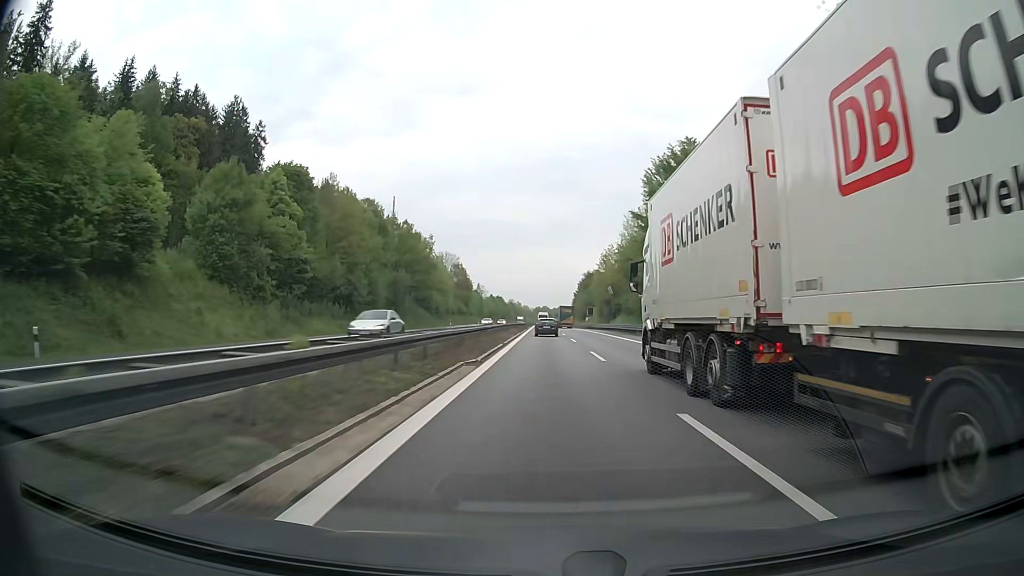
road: motorway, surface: asphalt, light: Day
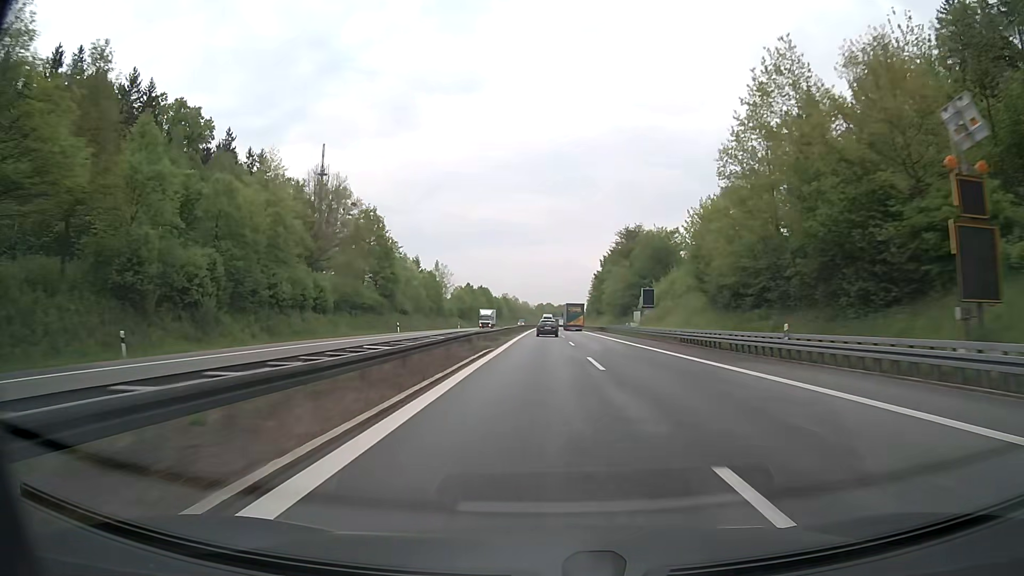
(-0.2, +94.0) m; 0°
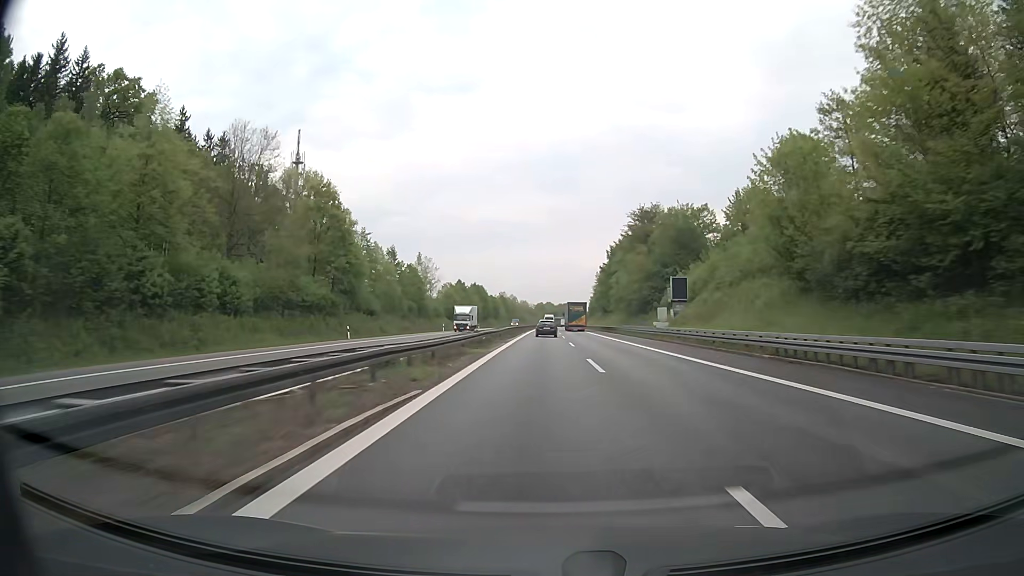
(0.0, +18.9) m; 0°
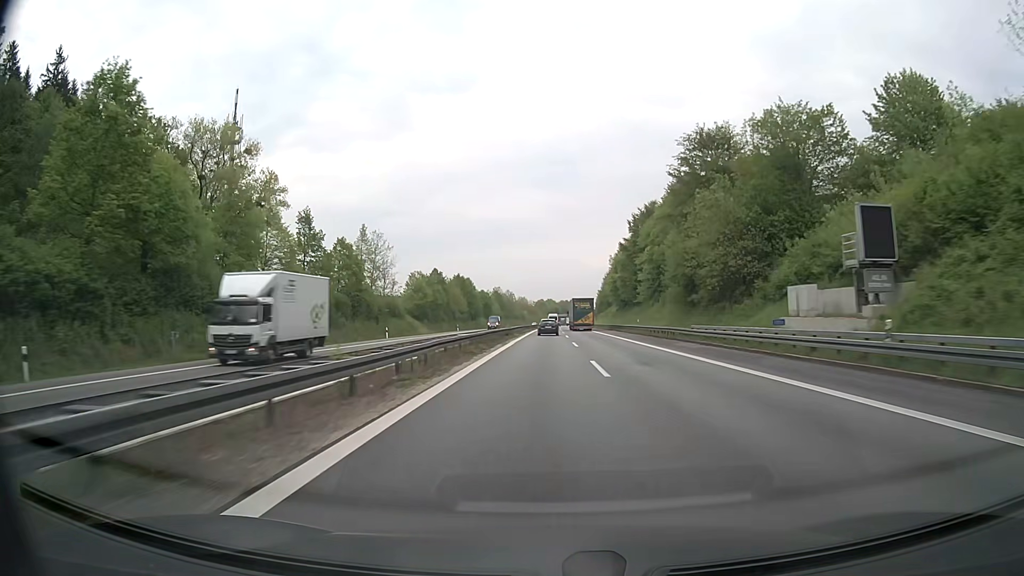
(-0.1, +37.8) m; 0°
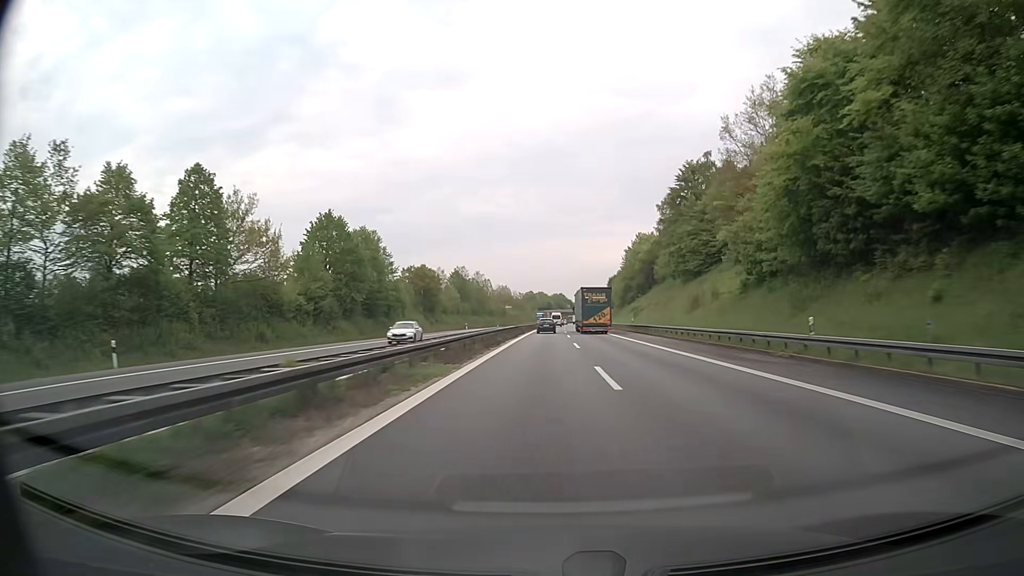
(+0.4, +93.9) m; 0°
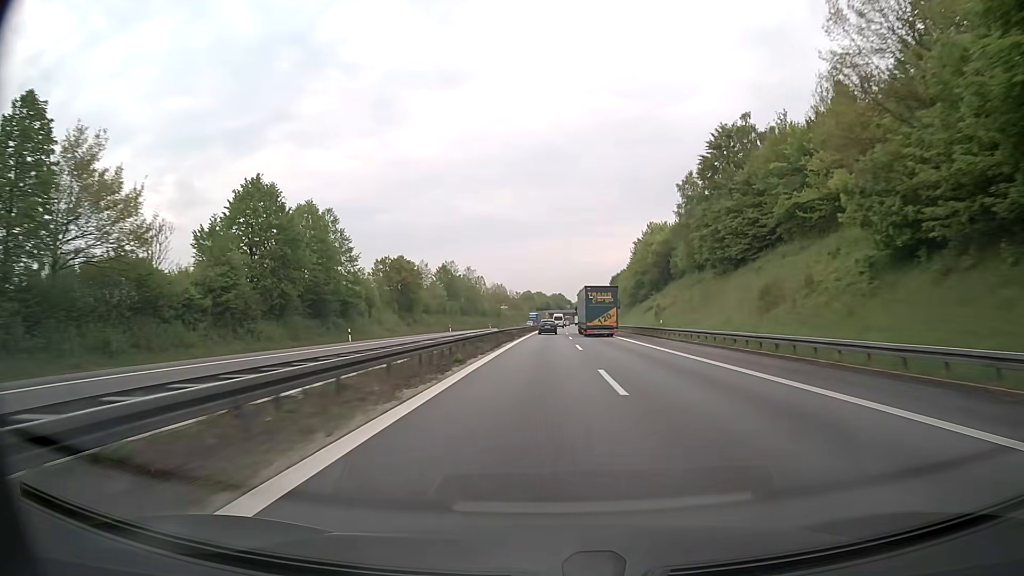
(0.0, +18.8) m; 0°
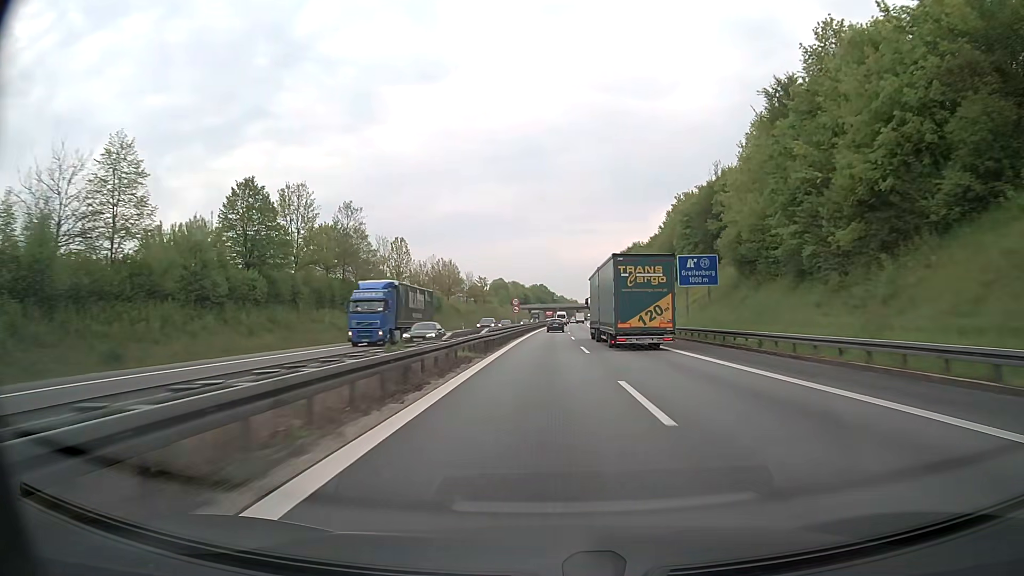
(+0.9, +94.2) m; +1°
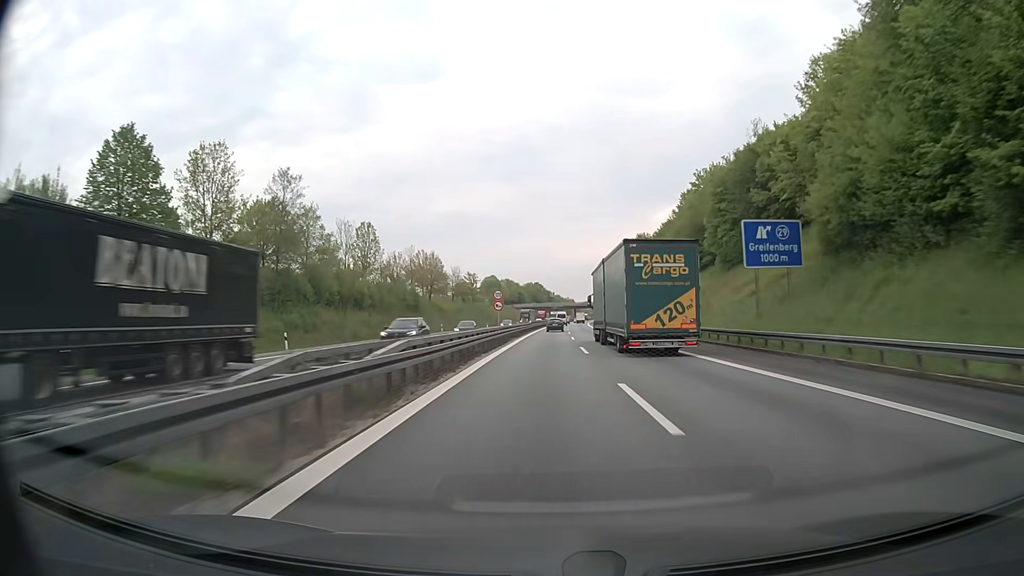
(+0.1, +18.9) m; 0°
(0, +10) (0, +20) (0, +30) (0, +40) (0, +50) (0, +60) (+1, +70) (+1, +80) (+1, +90) (+1, +100) m
